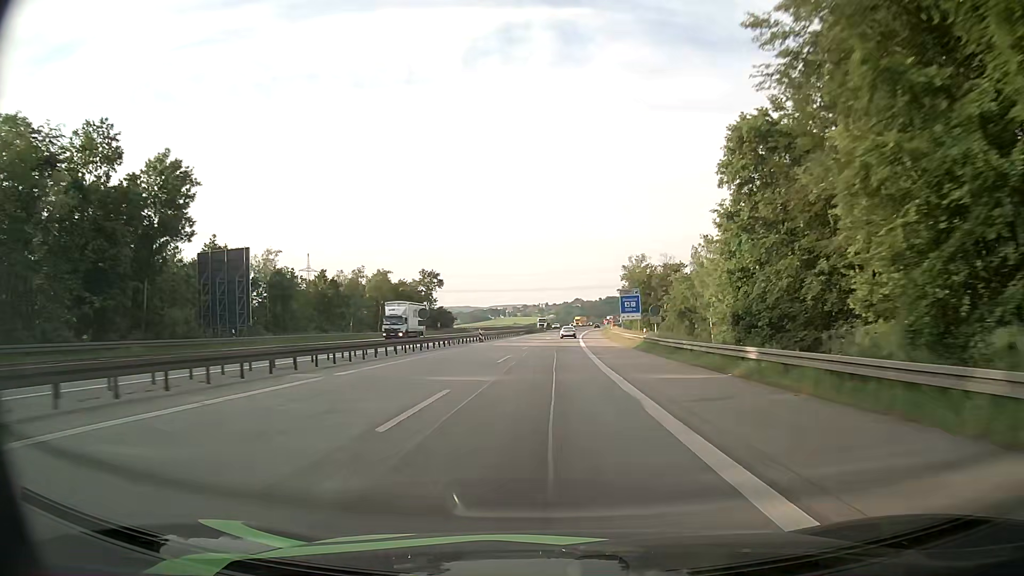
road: motorway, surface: asphalt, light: Day
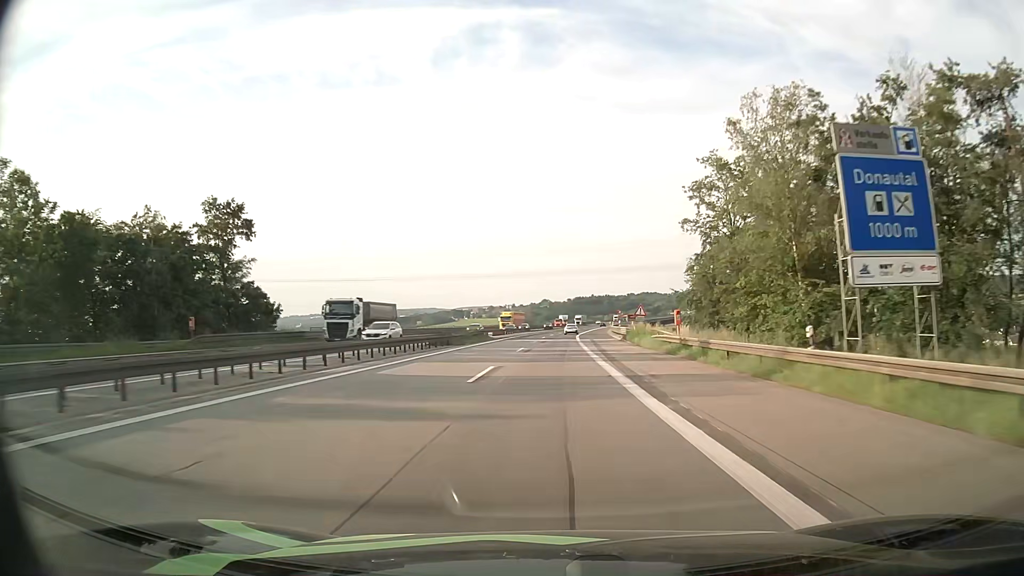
(+1.7, +78.2) m; +3°
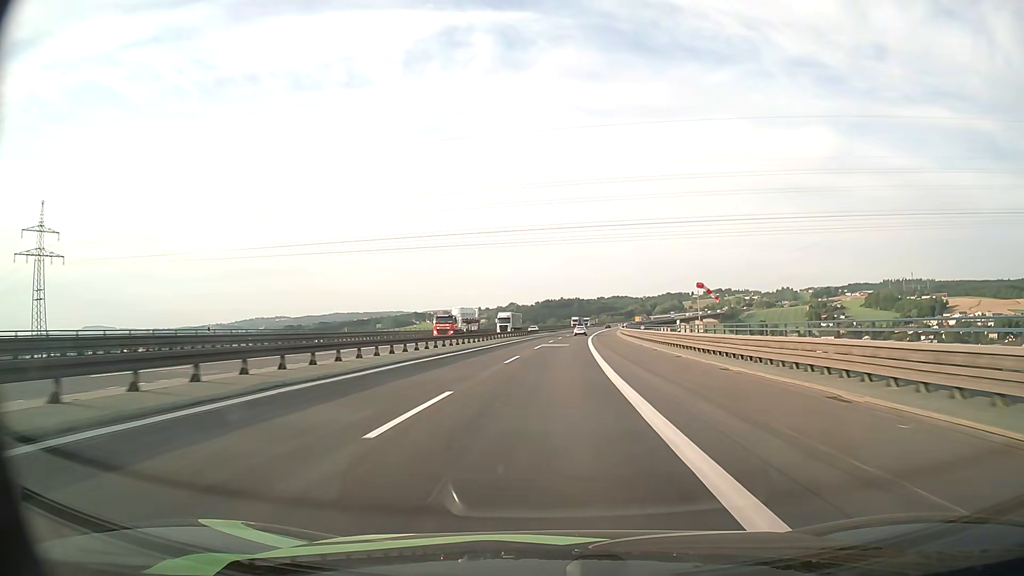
(+2.0, +80.5) m; +3°
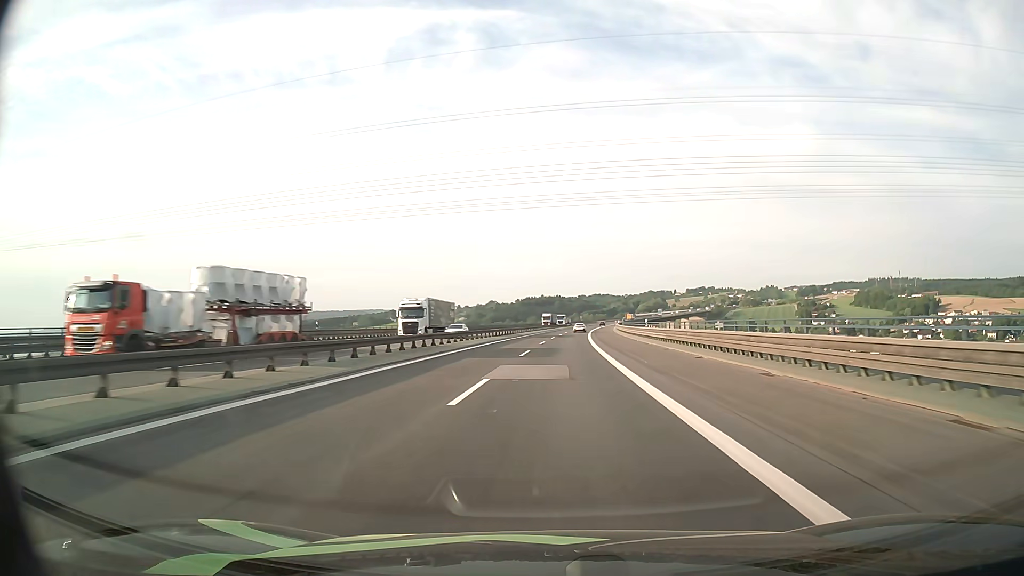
(+0.5, +32.6) m; +2°
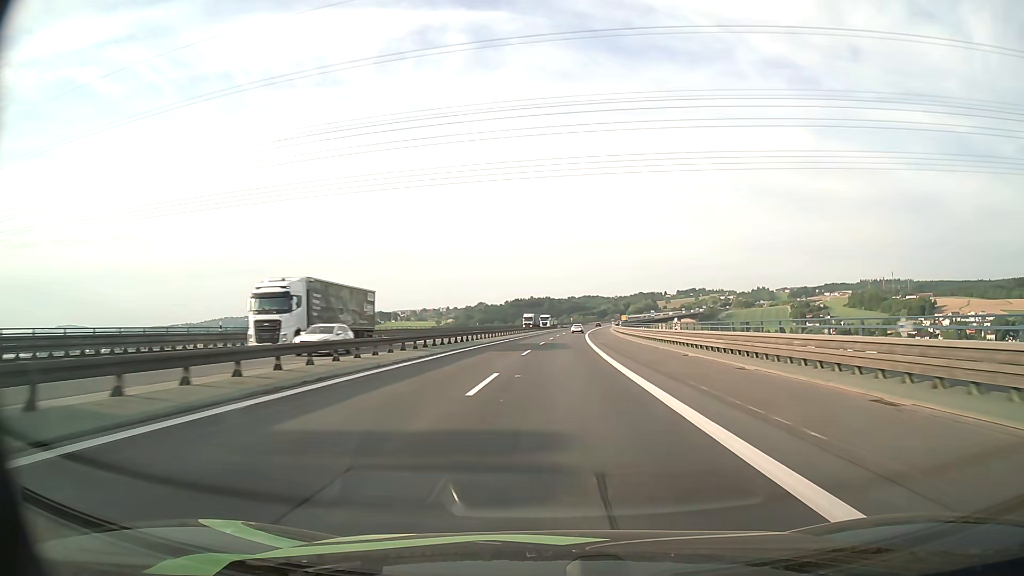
(+0.1, +16.4) m; +1°
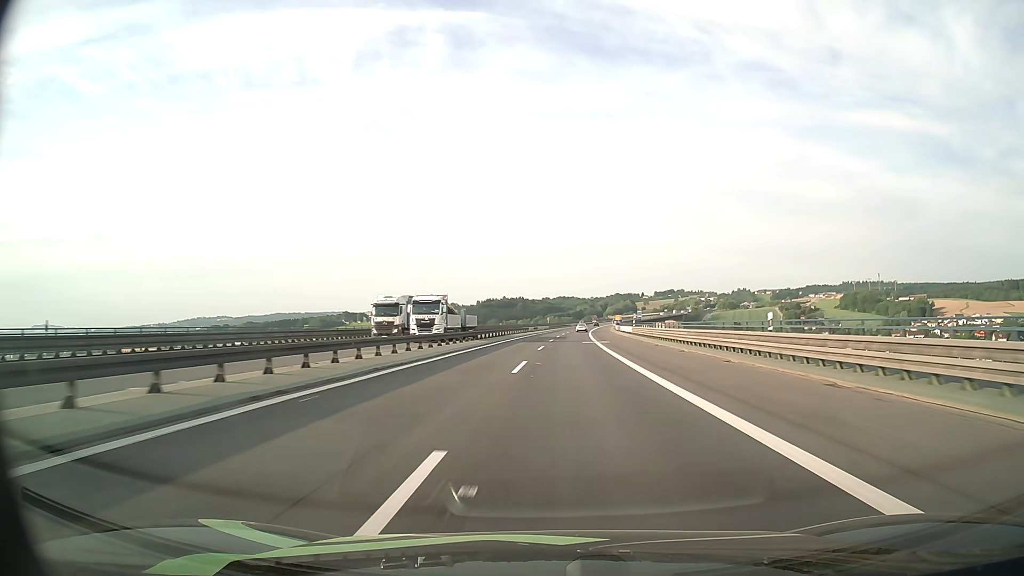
(+1.4, +65.9) m; +2°
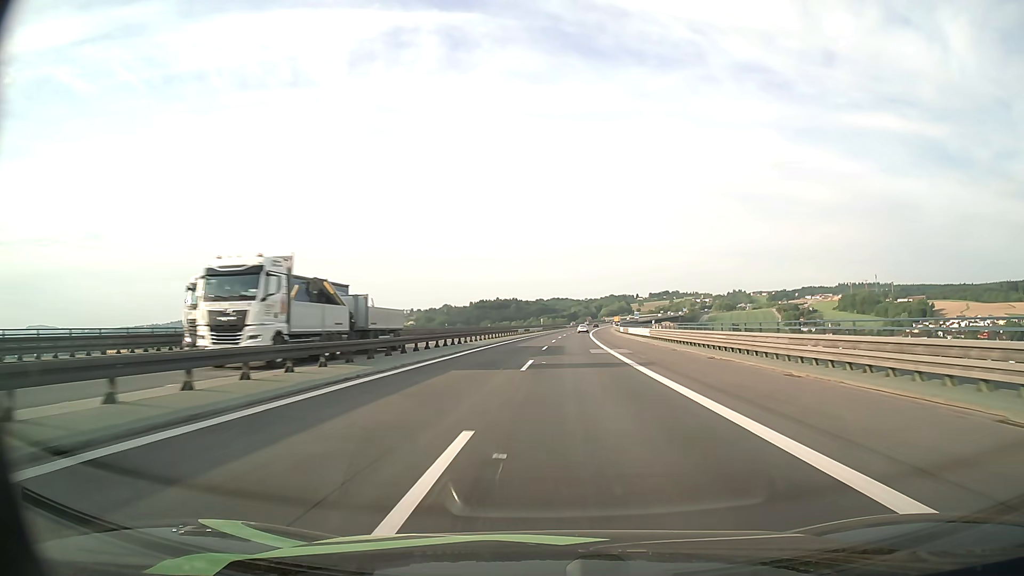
(+0.1, +16.6) m; +1°
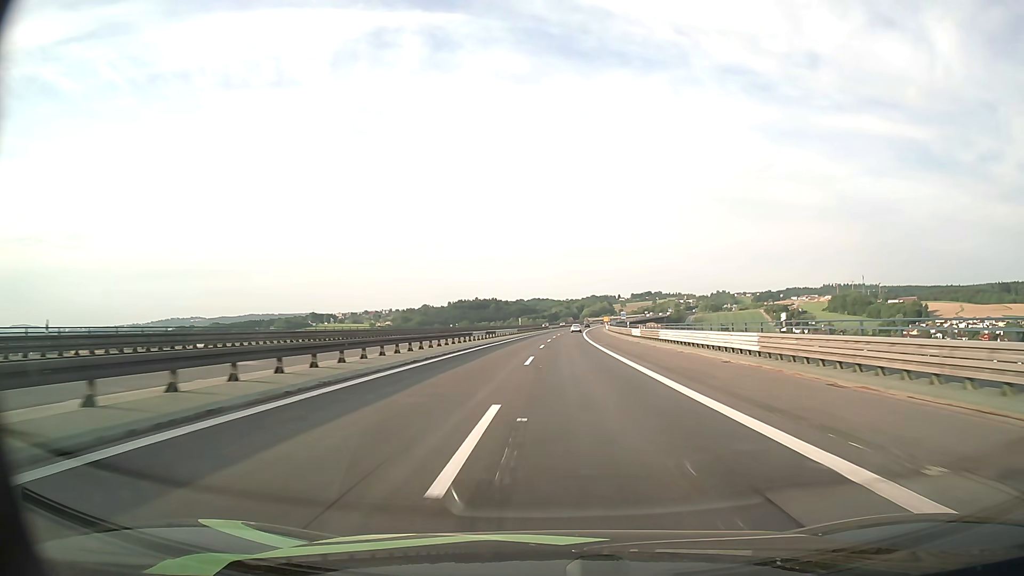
(+0.4, +33.2) m; +2°
(0, +10) (0, +20) (0, +30) (+1, +40) (+1, +50) (+2, +60) (+2, +70) (+2, +80) (+3, +90) (+4, +100) m
